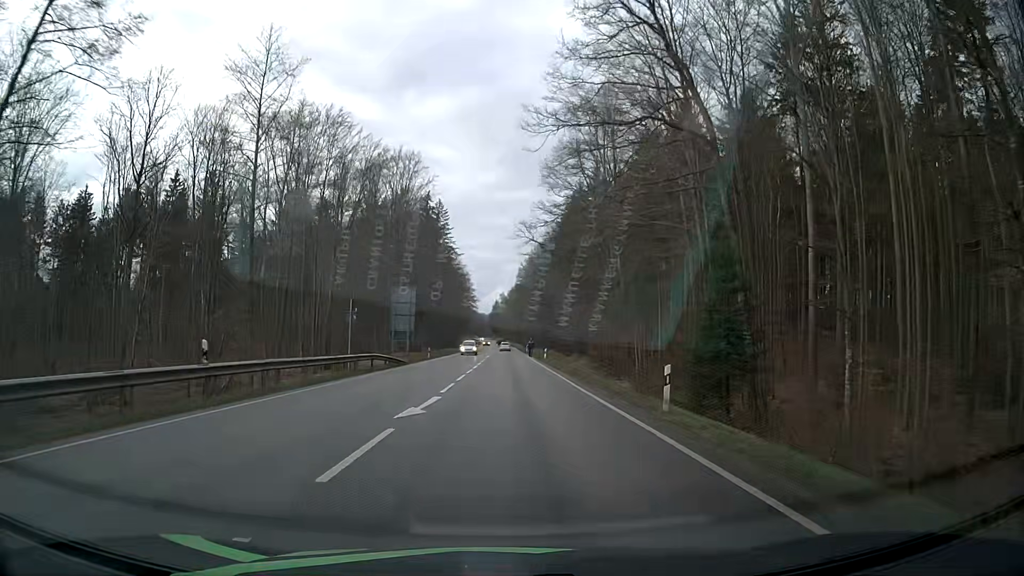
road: secondary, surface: asphalt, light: Day
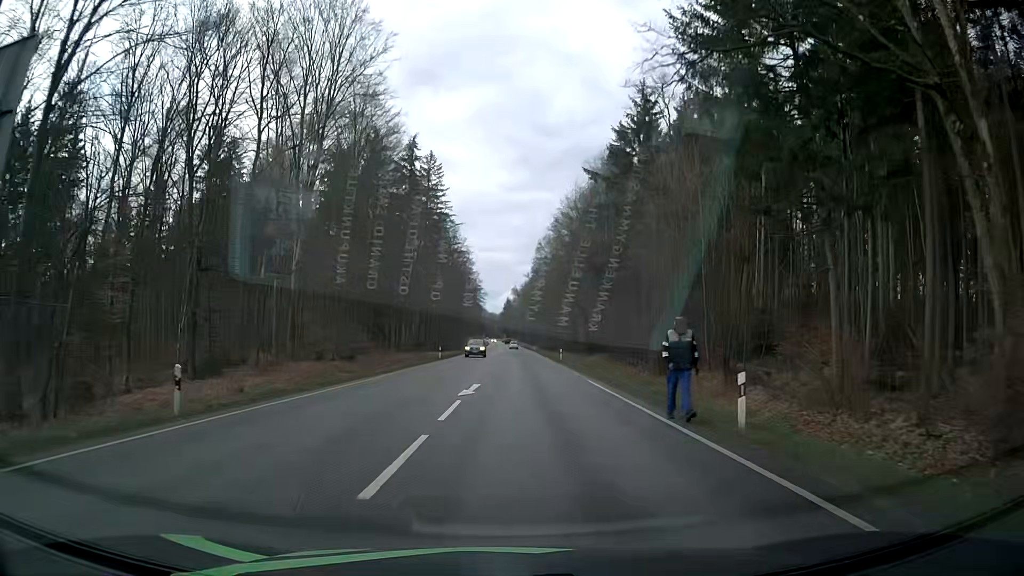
(-0.2, +48.7) m; -1°
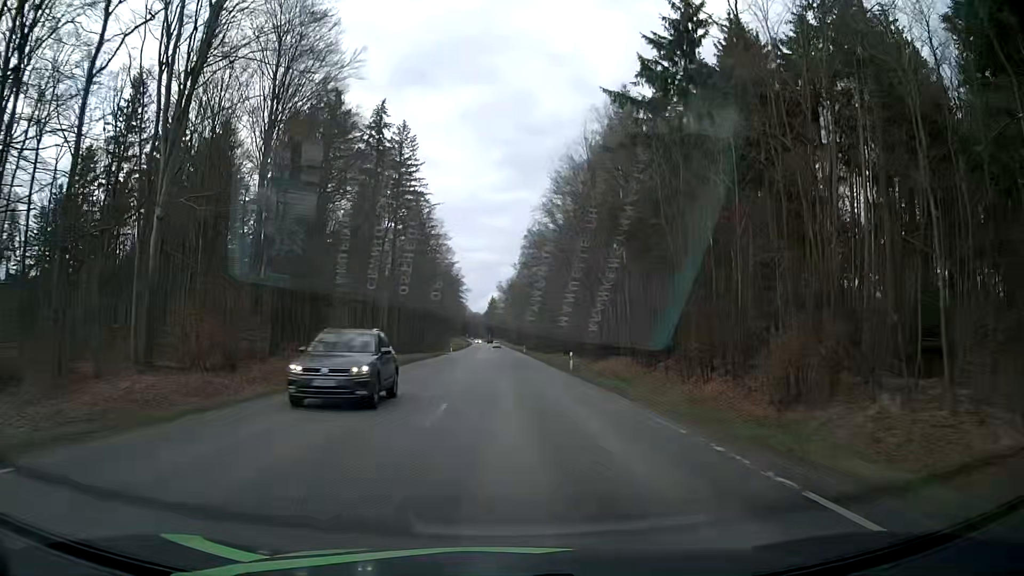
(+0.3, +19.8) m; +1°
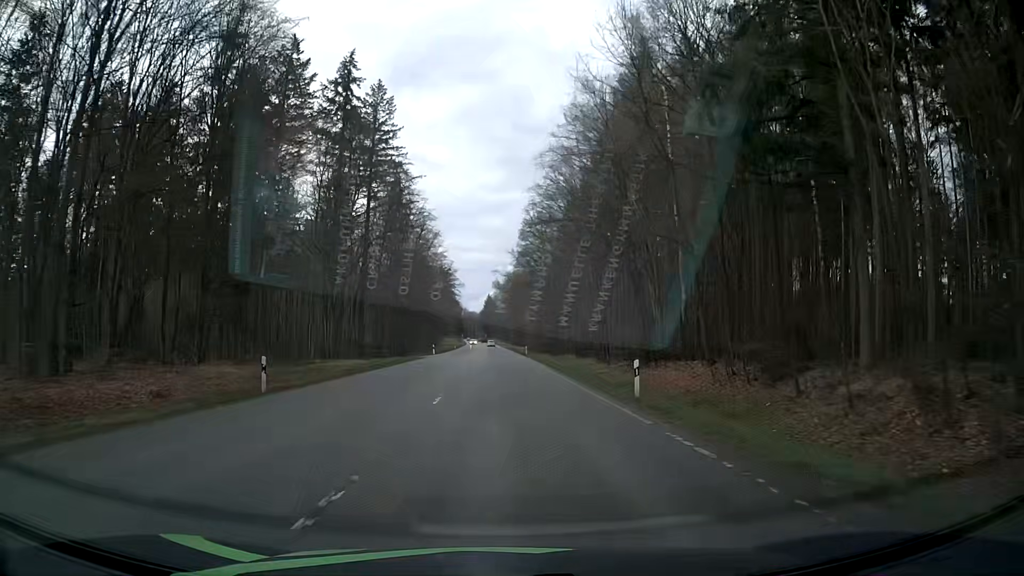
(+0.2, +20.1) m; +1°
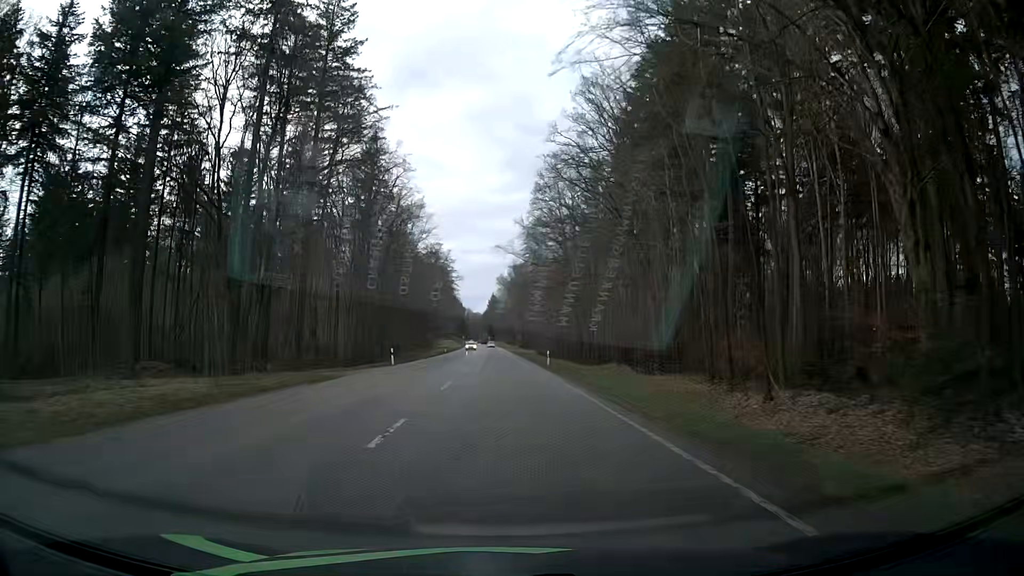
(0.0, +30.8) m; 0°
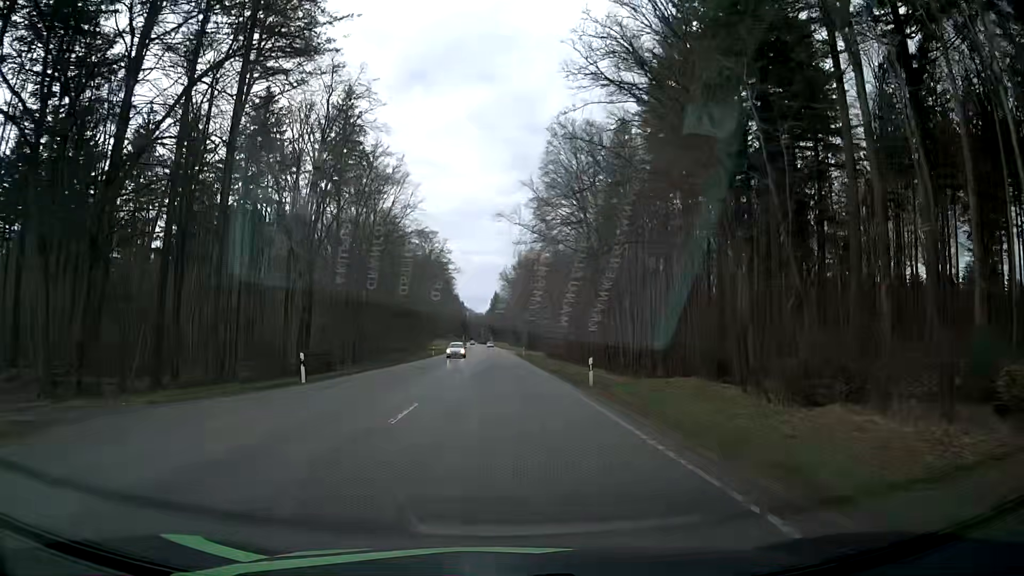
(-0.1, +20.9) m; -1°
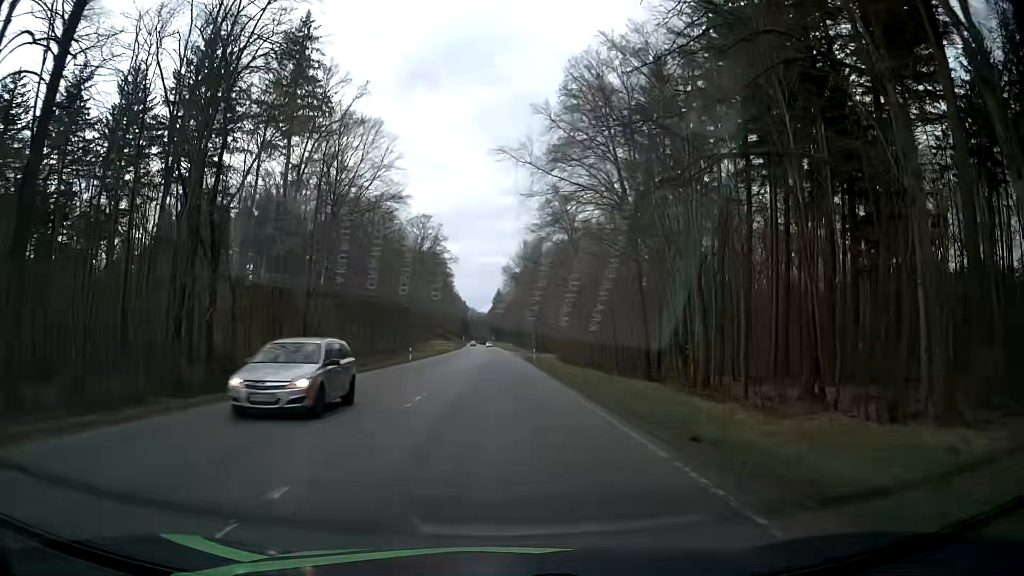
(+0.1, +21.2) m; 0°
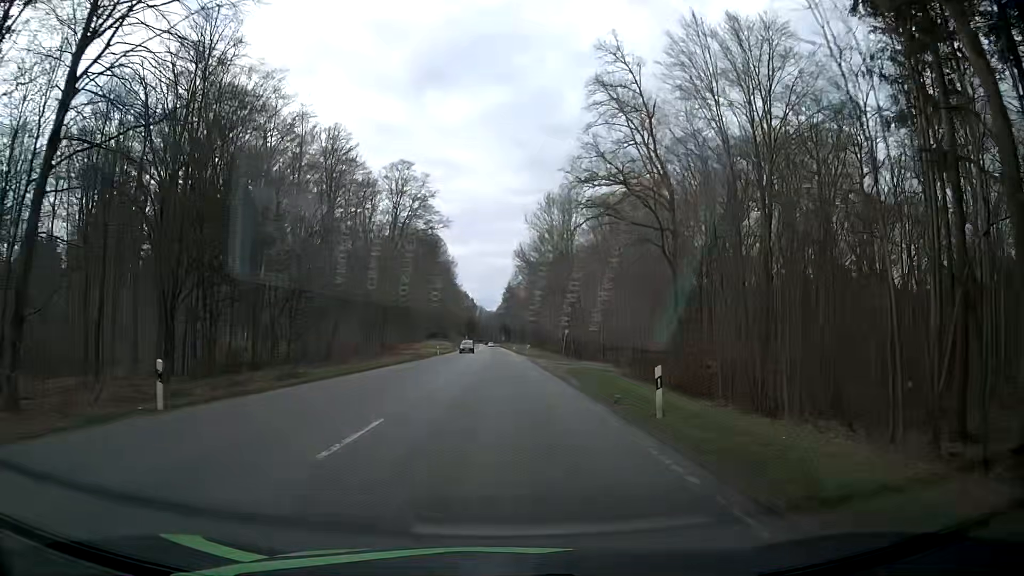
(-0.4, +43.4) m; -1°
(0, +10) (0, +20) (0, +30) (0, +40) (0, +50) (-1, +60) (-1, +70) (-1, +80) (-1, +90) (-1, +100) m
